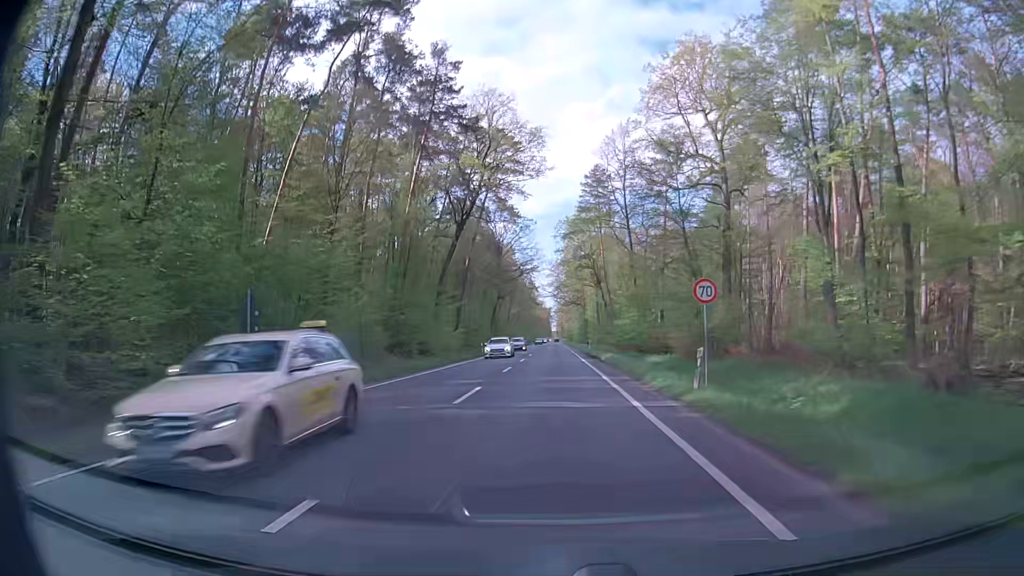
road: primary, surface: asphalt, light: Day
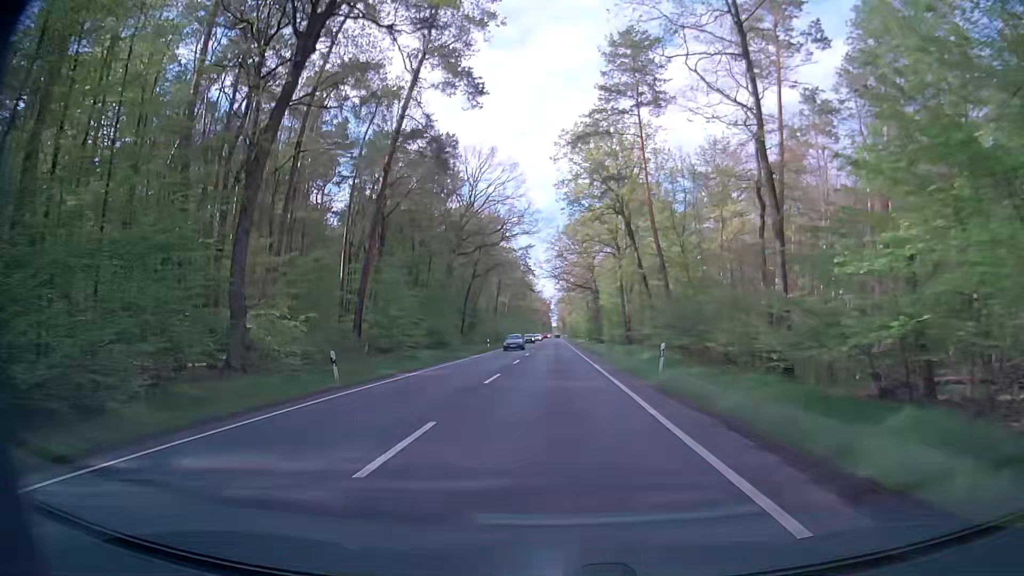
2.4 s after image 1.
(+0.1, +43.3) m; 0°
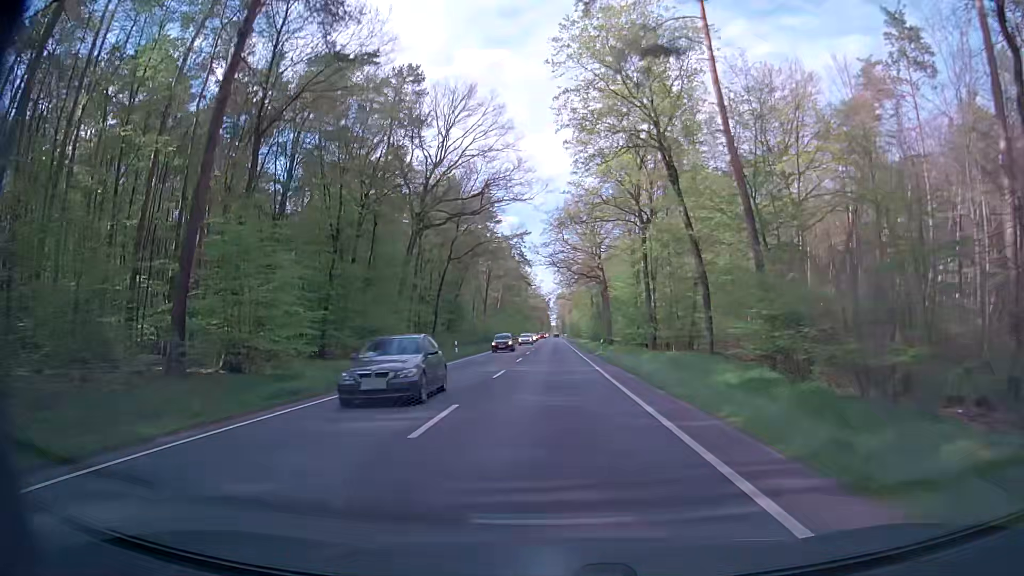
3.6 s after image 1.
(+0.1, +21.7) m; 0°
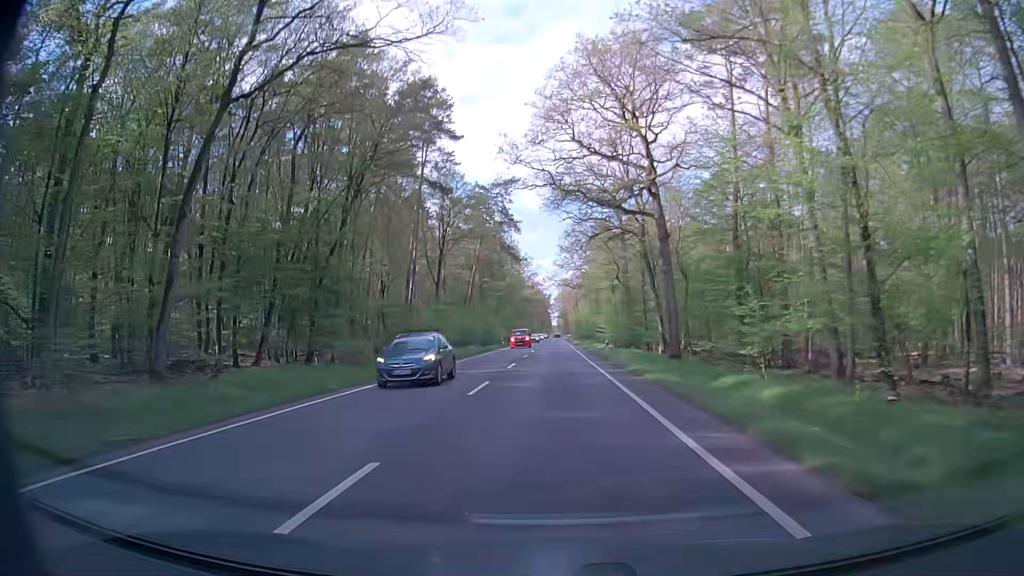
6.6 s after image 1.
(+0.1, +54.0) m; 0°
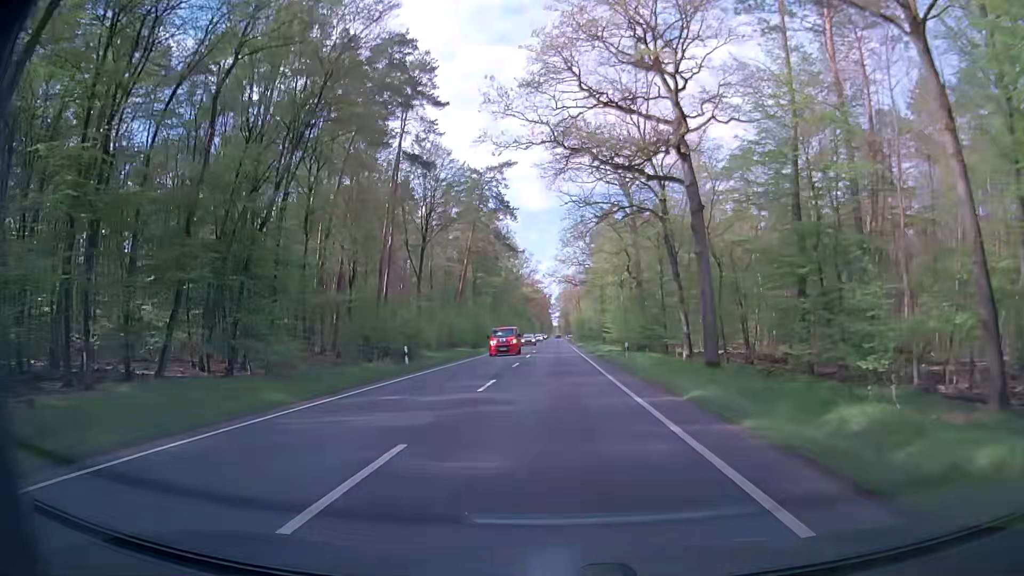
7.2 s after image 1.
(+0.1, +10.8) m; +1°
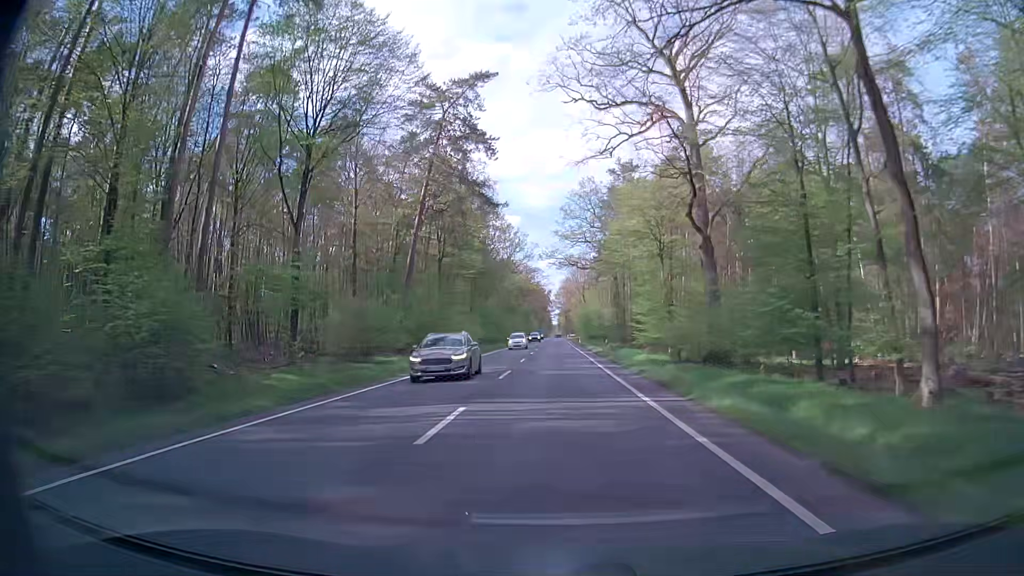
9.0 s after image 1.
(-0.3, +32.3) m; 0°
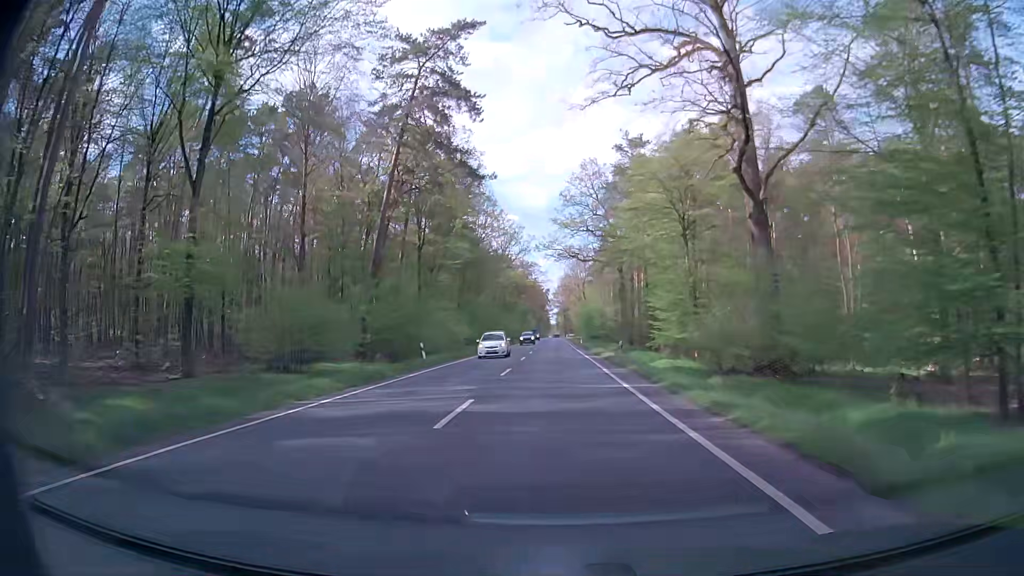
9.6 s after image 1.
(0.0, +10.8) m; 0°
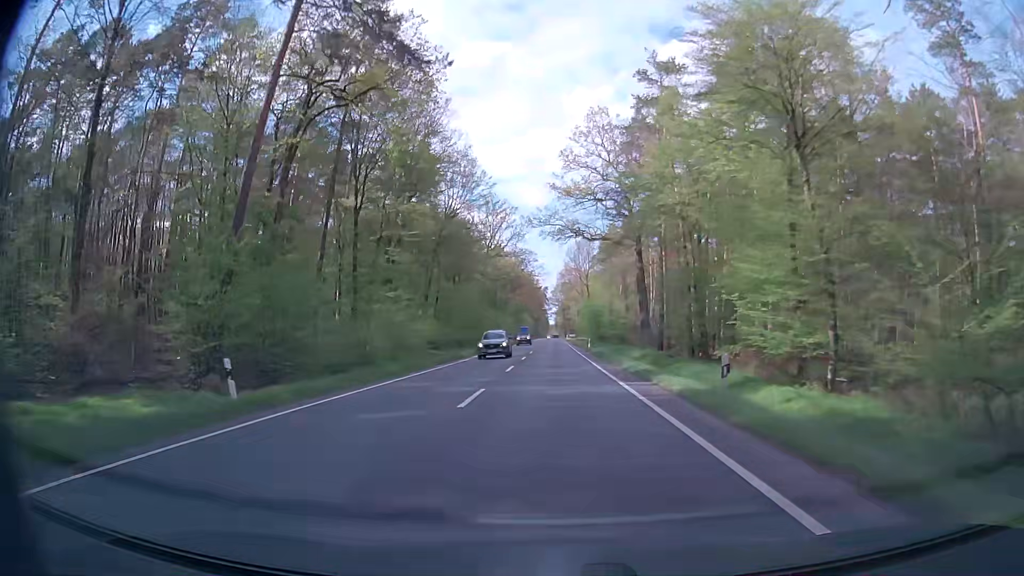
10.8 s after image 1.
(0.0, +21.5) m; 0°
(0, +10) (0, +20) (0, +30) (0, +40) (0, +50) (0, +60) (0, +70) (0, +80) (0, +90) (0, +100) m
